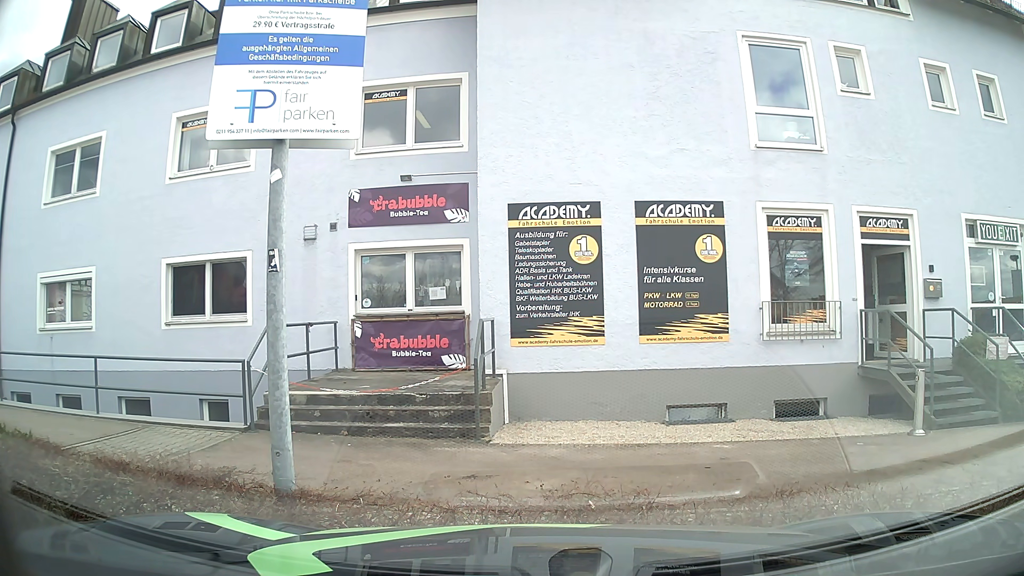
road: service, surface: asphalt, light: Day
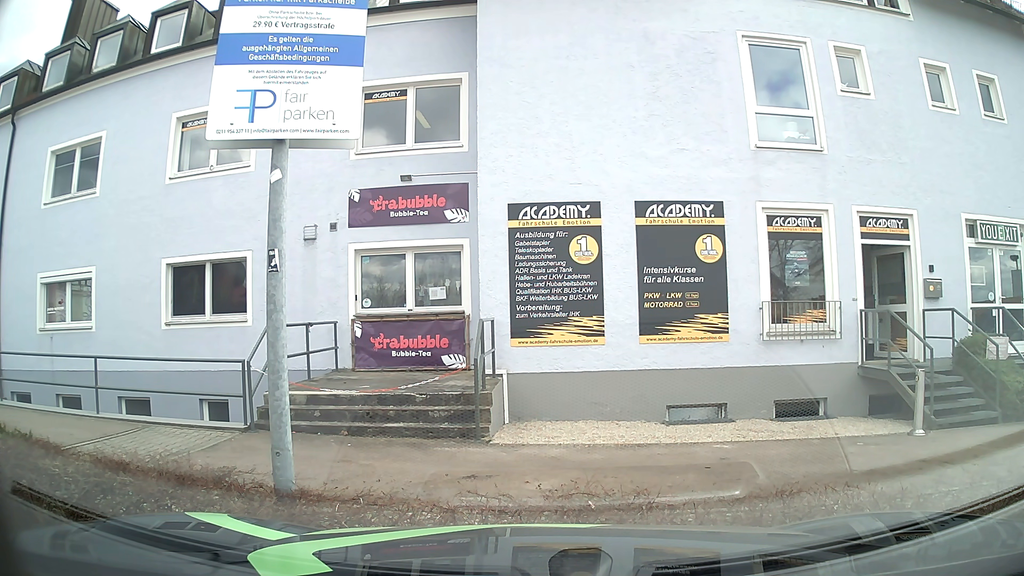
(0.0, 0.0) m; 0°
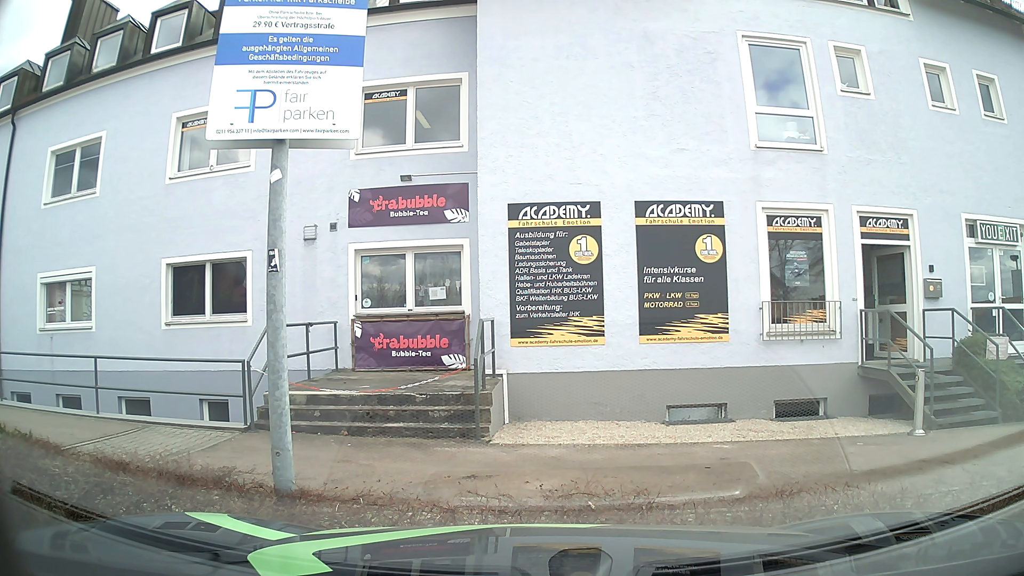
(0.0, 0.0) m; 0°
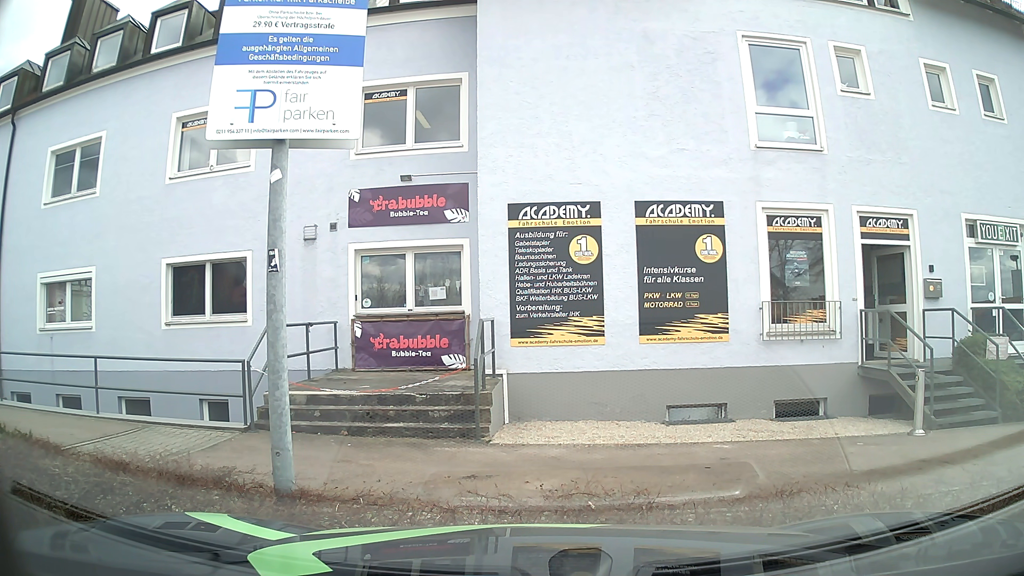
(0.0, 0.0) m; 0°
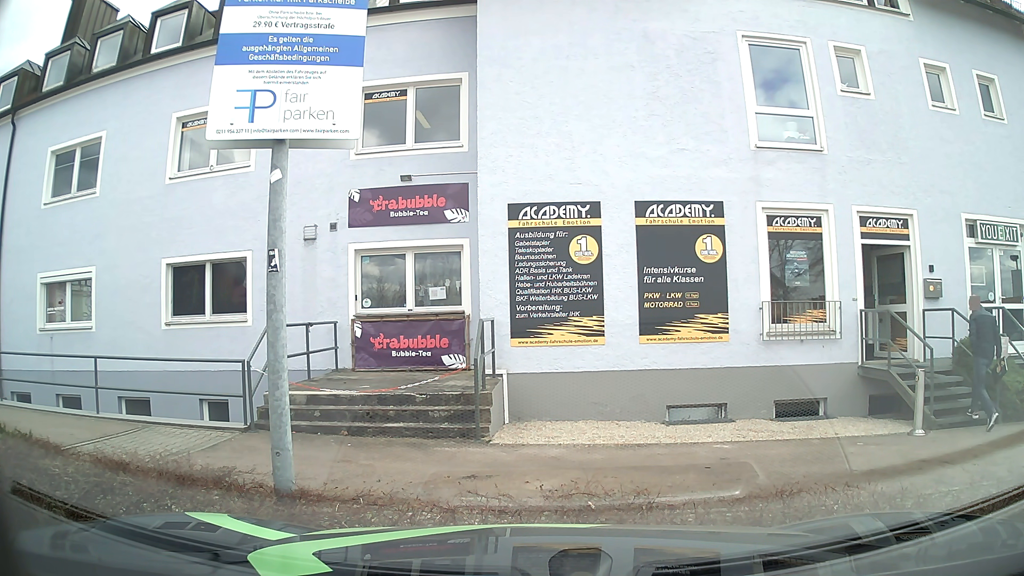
(0.0, 0.0) m; 0°
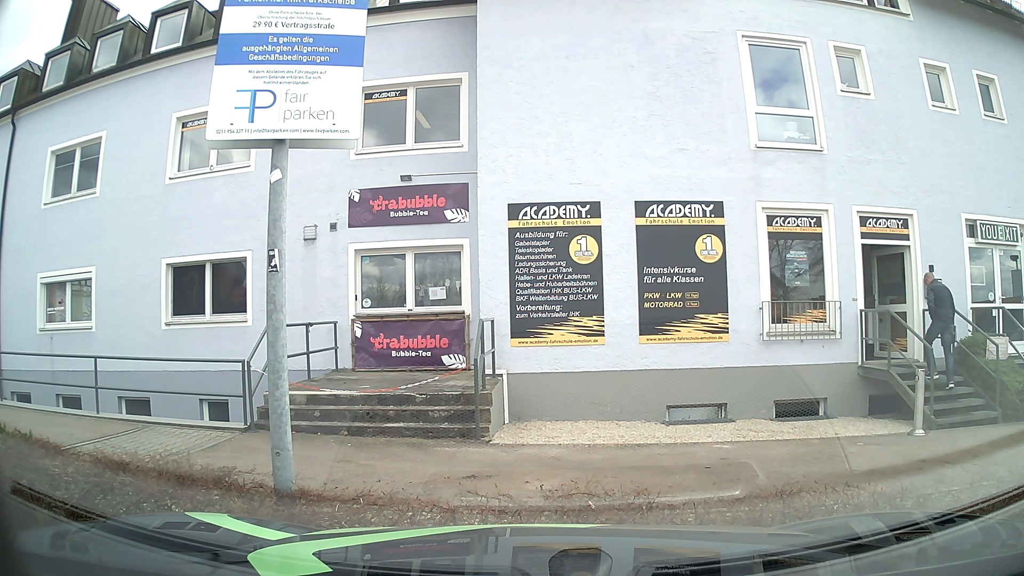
(0.0, 0.0) m; 0°
